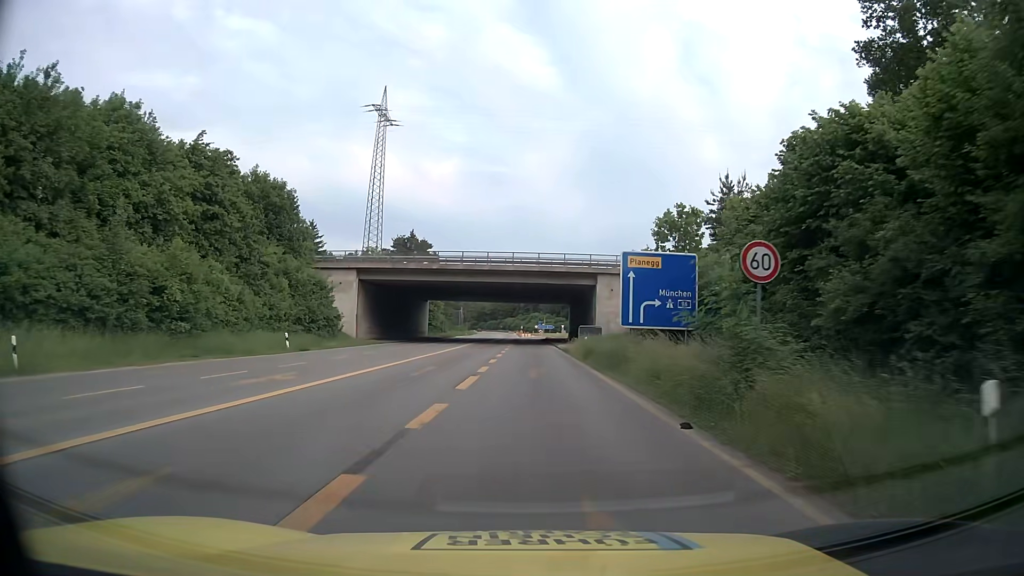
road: secondary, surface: asphalt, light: Day
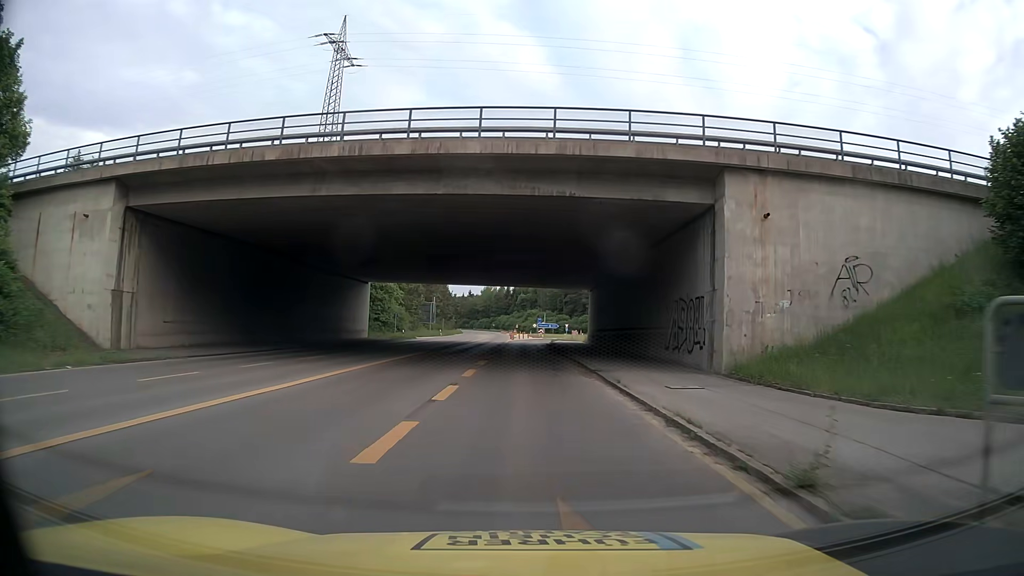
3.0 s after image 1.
(+0.2, +39.1) m; 0°
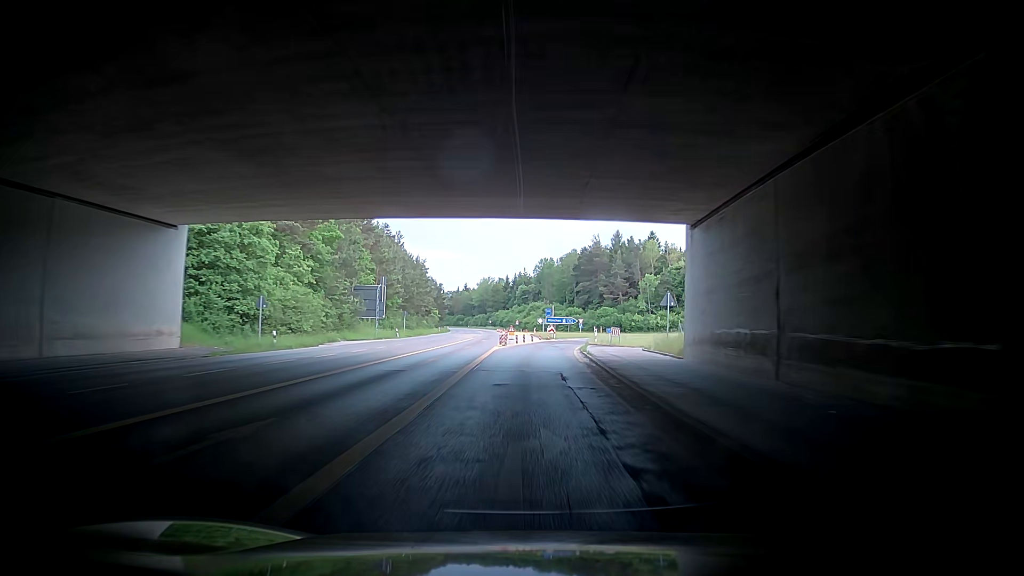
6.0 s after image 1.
(-0.8, +39.9) m; -8°
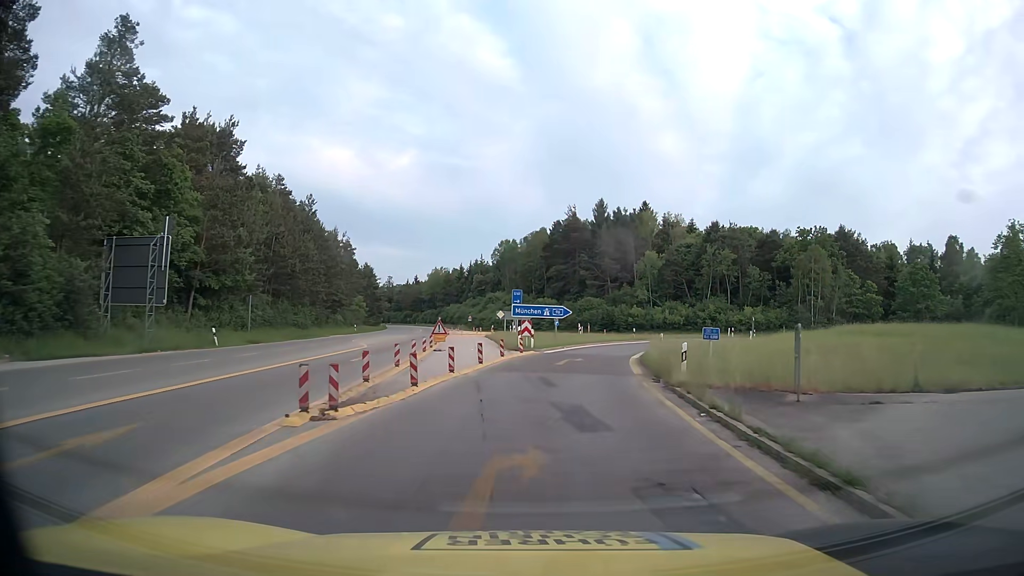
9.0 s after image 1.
(+2.3, +38.2) m; +12°
(0, +10) (+1, +20) (+3, +30) (+5, +39) (+9, +49) (+15, +57) (+23, +63) (+32, +67) (+42, +68) (+52, +68) m
